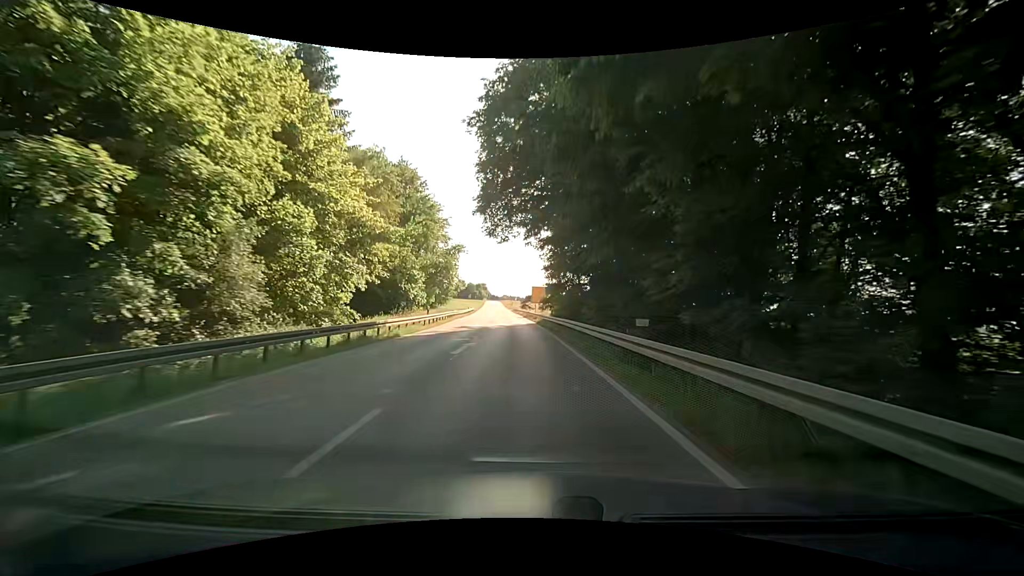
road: secondary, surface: asphalt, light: Day
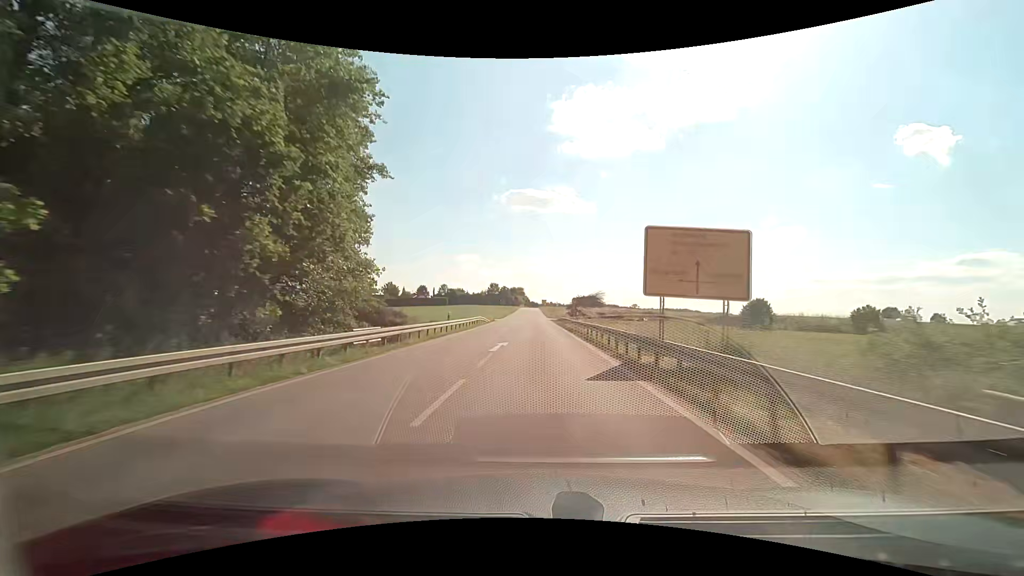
(-2.9, +51.3) m; -4°
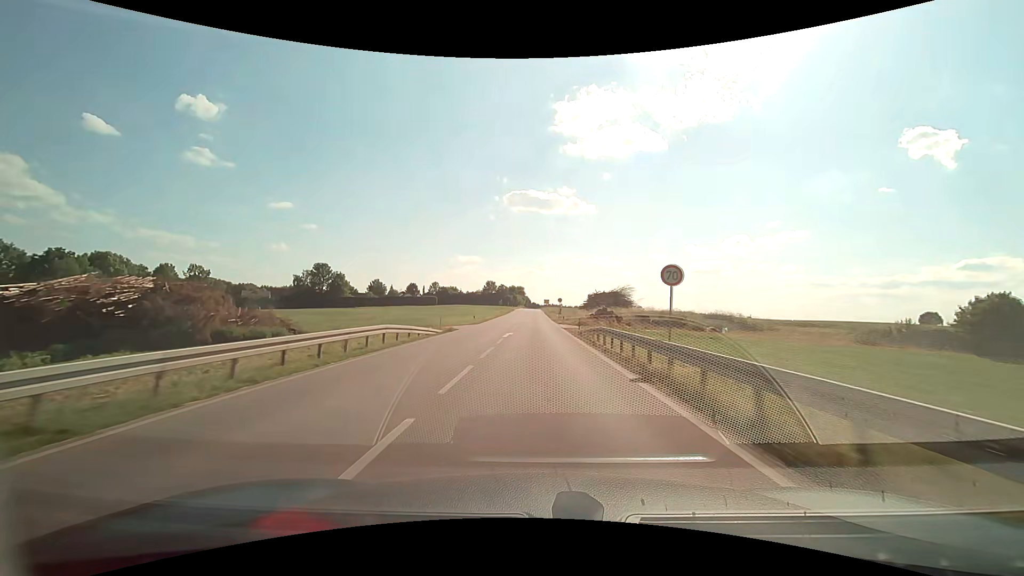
(-0.5, +34.1) m; -1°
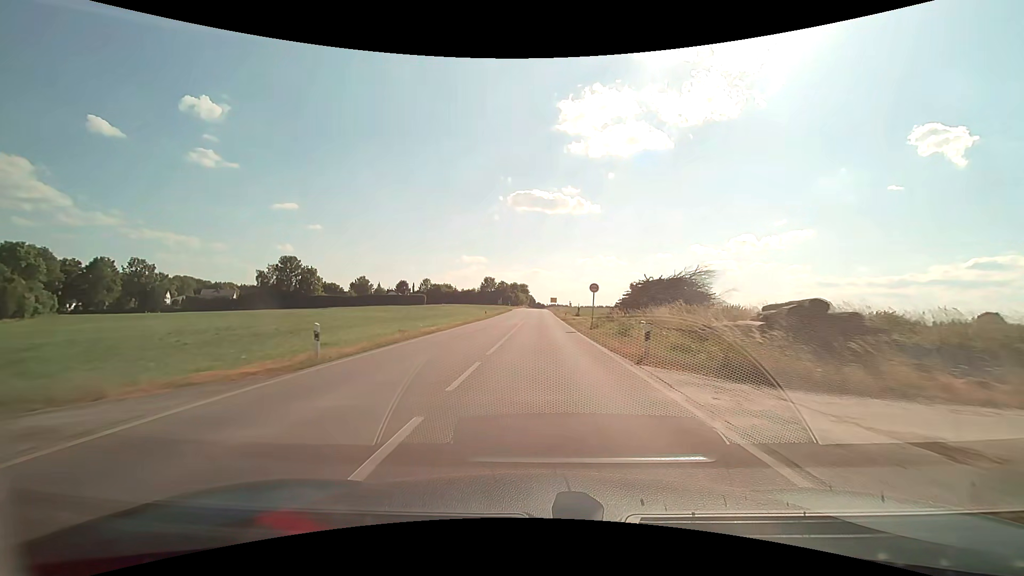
(-0.2, +36.3) m; -1°
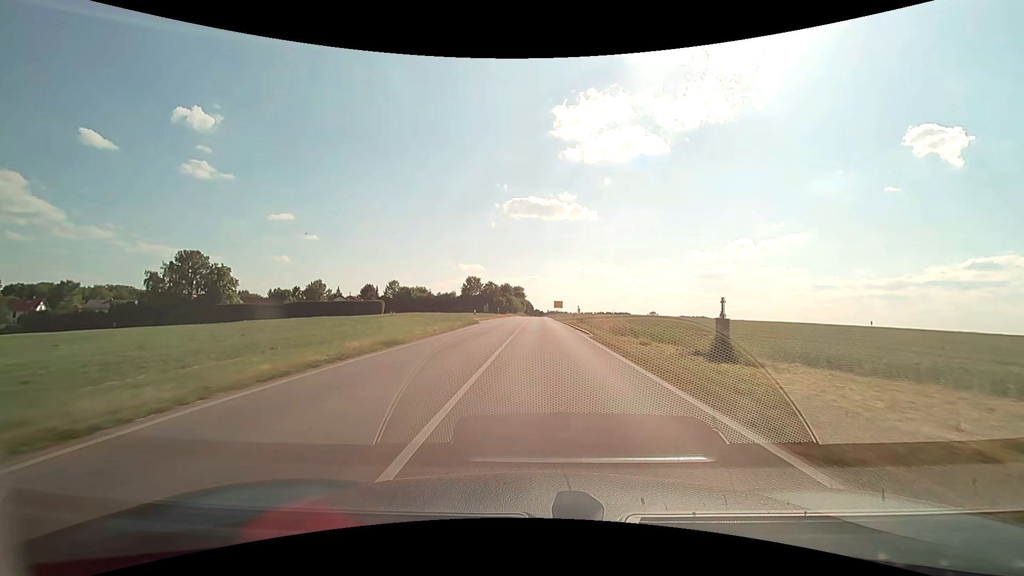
(0.0, +56.8) m; 0°
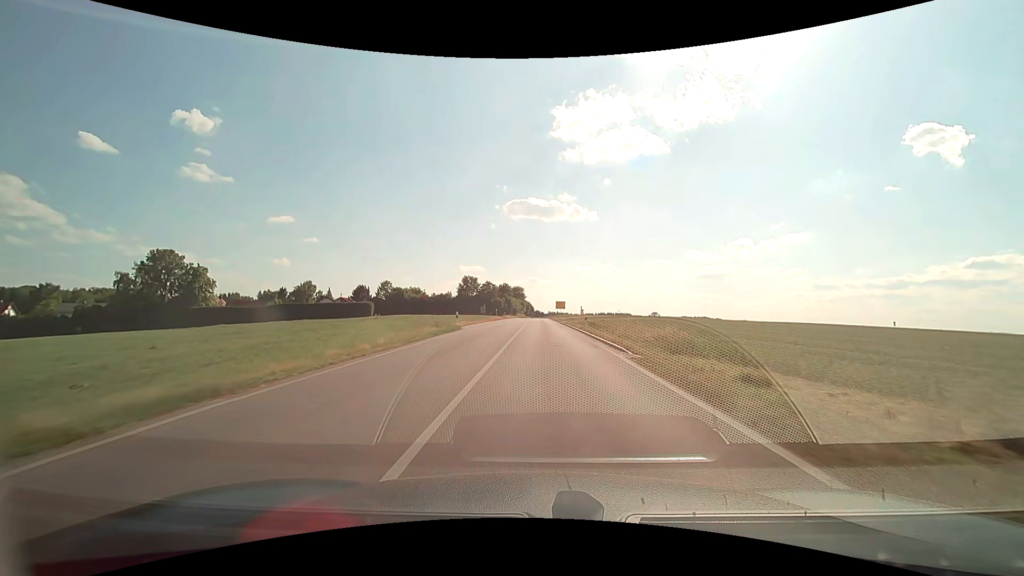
(0.0, +10.7) m; 0°
(0, +10) (0, +20) (0, +30) (0, +40) (0, +50) (0, +60) (+1, +70) (+1, +80) (+1, +90) (+1, +100) m
